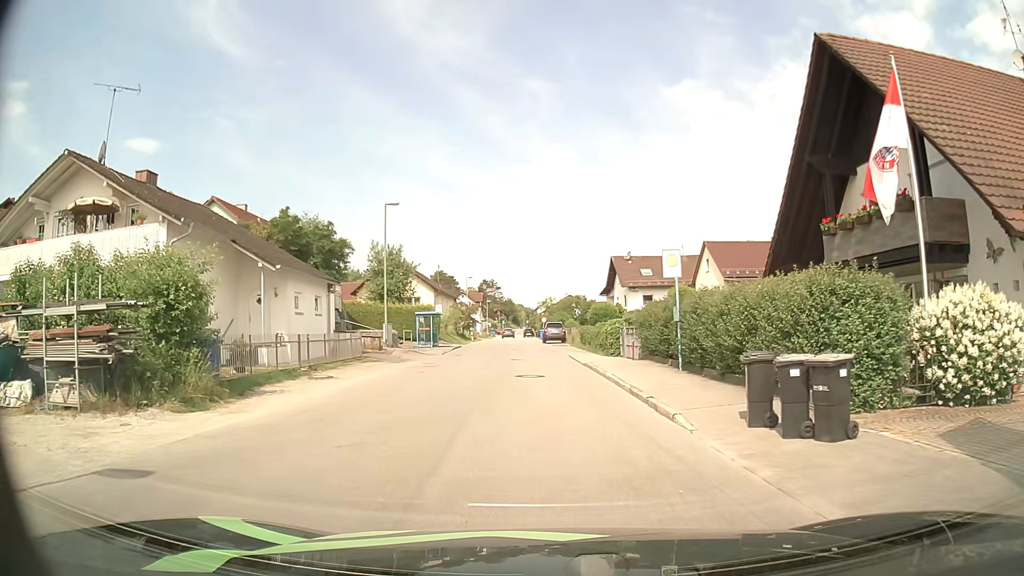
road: unclassified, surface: asphalt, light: Day
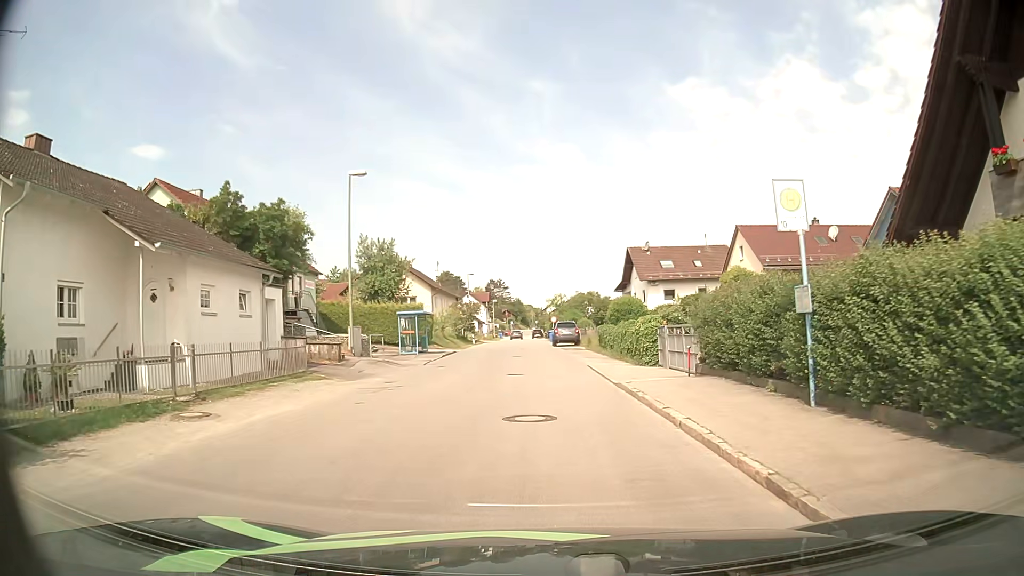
(-0.1, +8.1) m; 0°
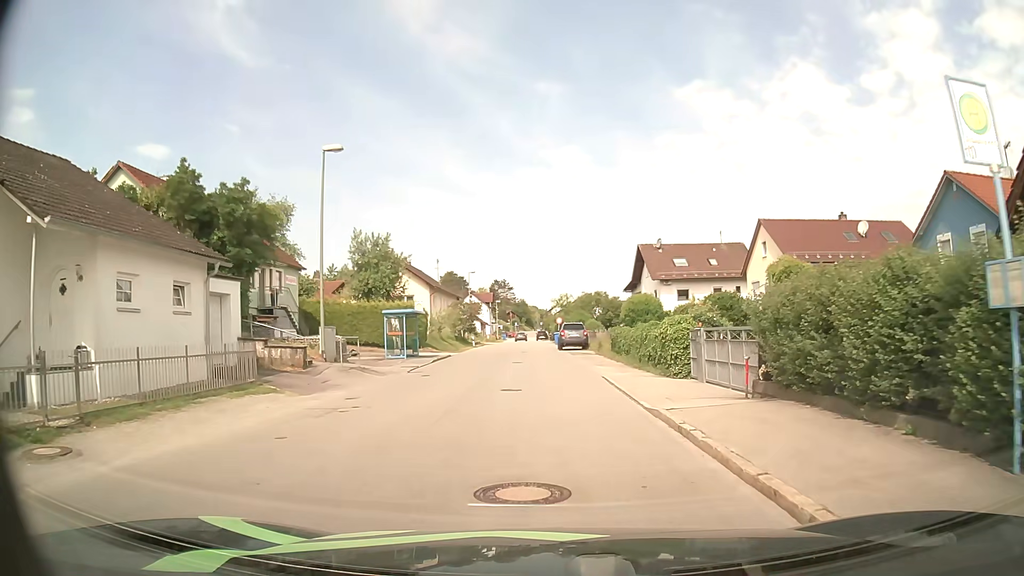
(-0.1, +4.3) m; -1°
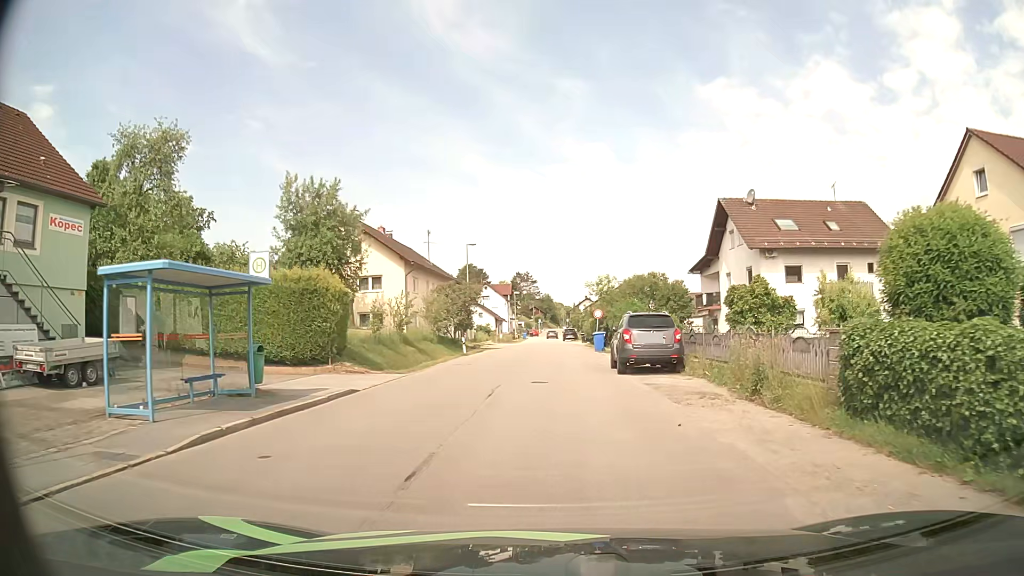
(-0.6, +22.9) m; -2°
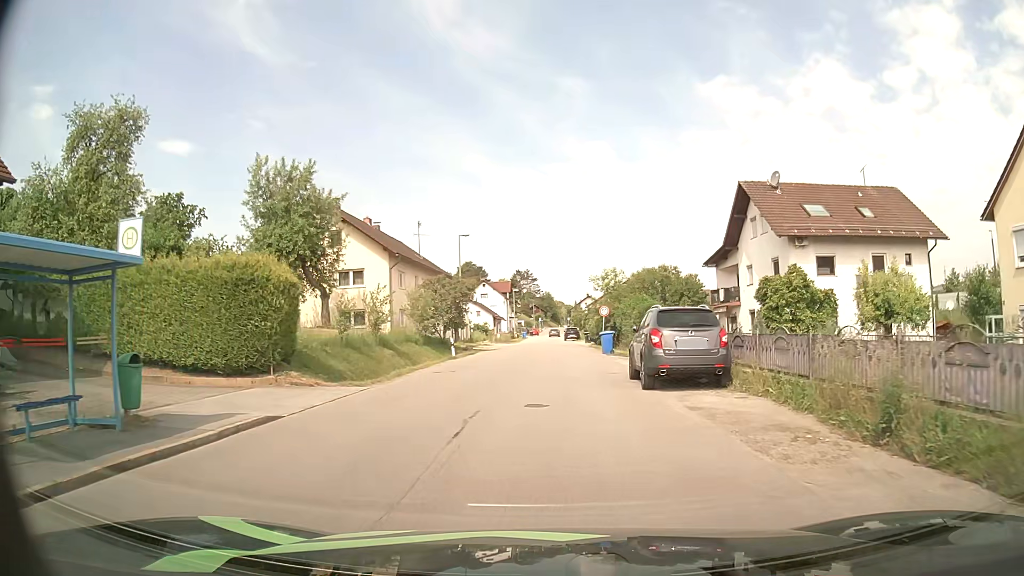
(0.0, +4.8) m; 0°
